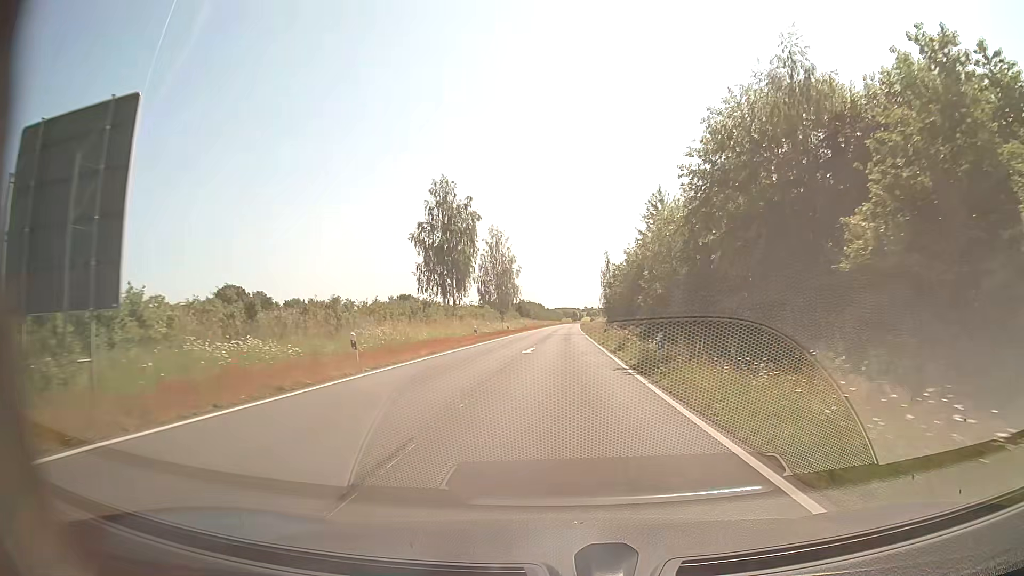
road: secondary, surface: asphalt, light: Day
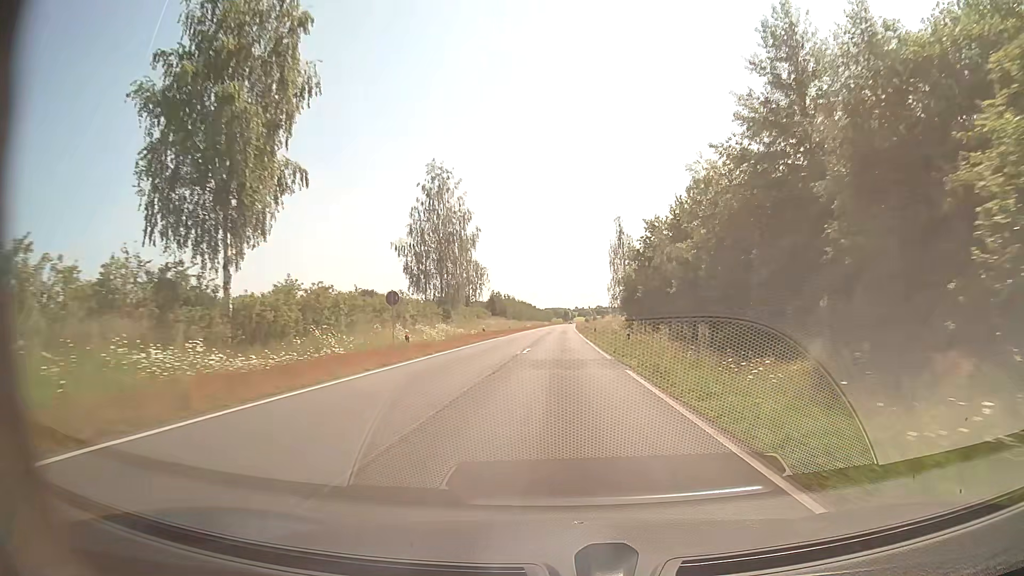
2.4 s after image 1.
(+0.4, +43.2) m; +1°
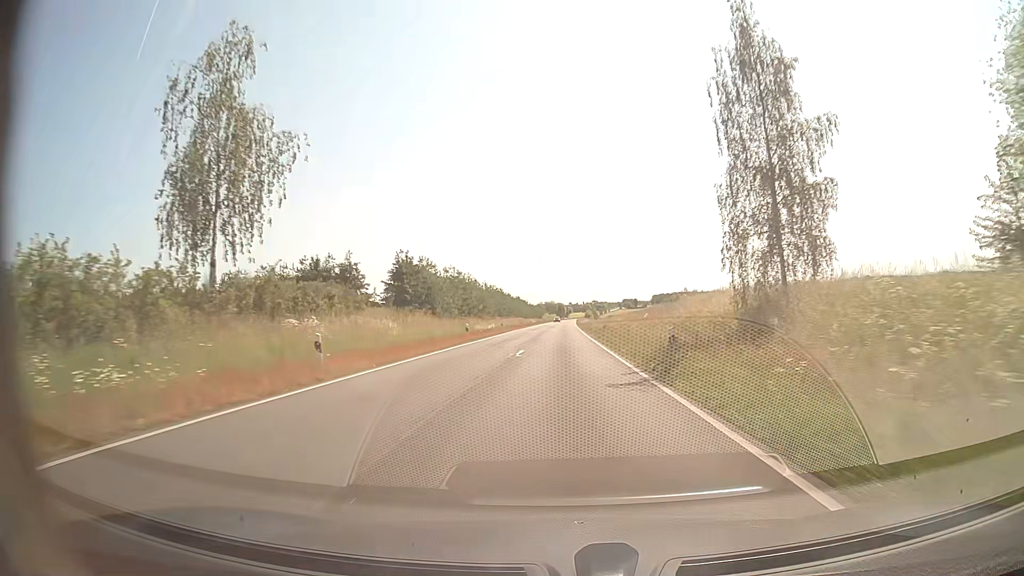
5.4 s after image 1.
(+0.1, +60.3) m; +1°
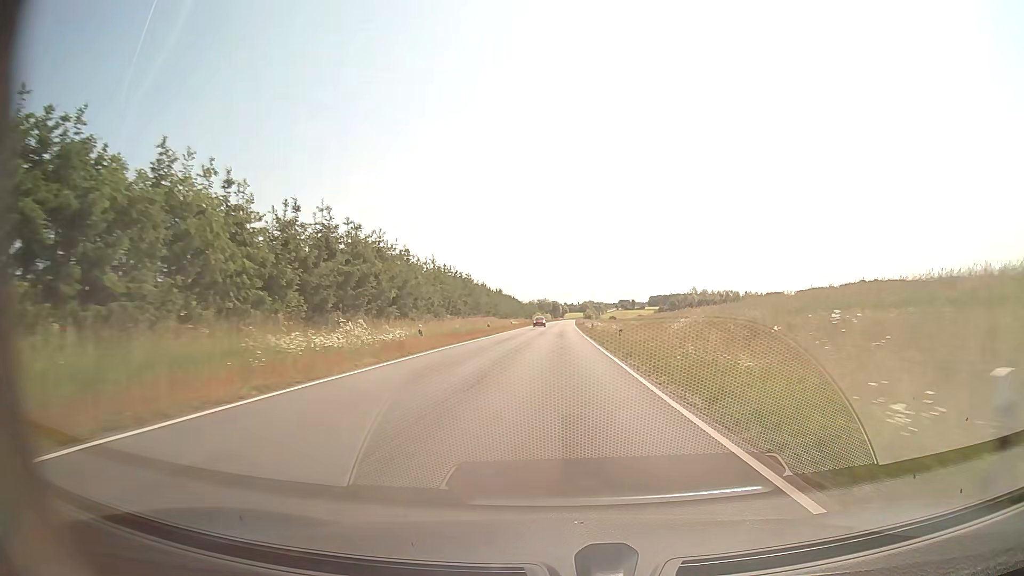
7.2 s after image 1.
(0.0, +37.8) m; 0°
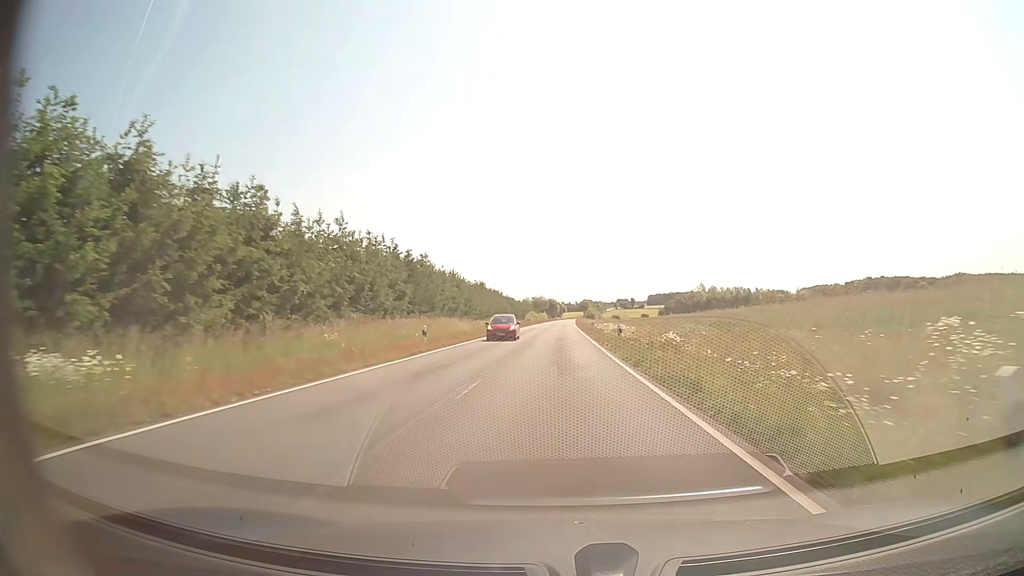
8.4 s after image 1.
(+0.1, +25.2) m; 0°
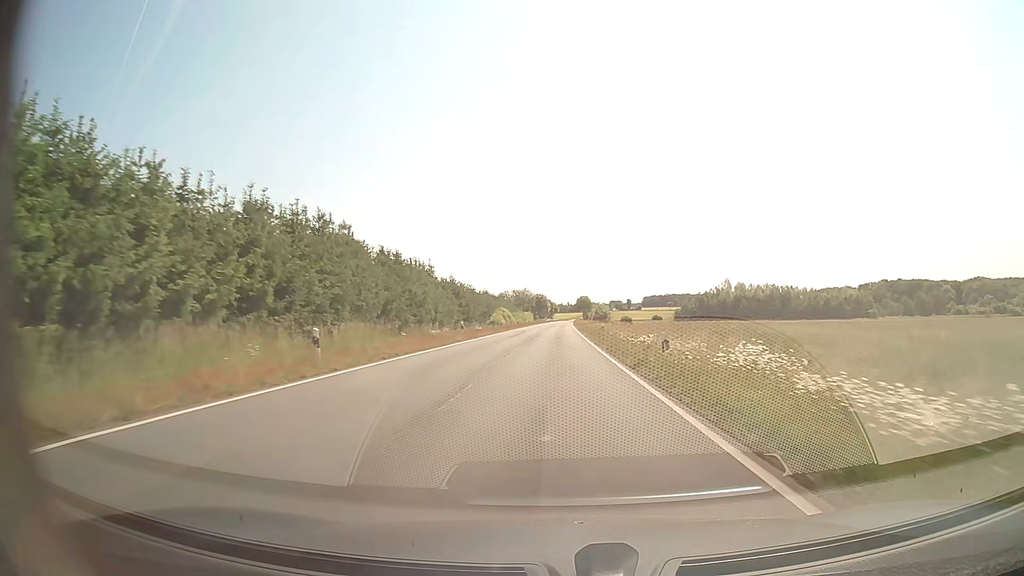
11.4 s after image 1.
(+0.3, +62.8) m; +1°
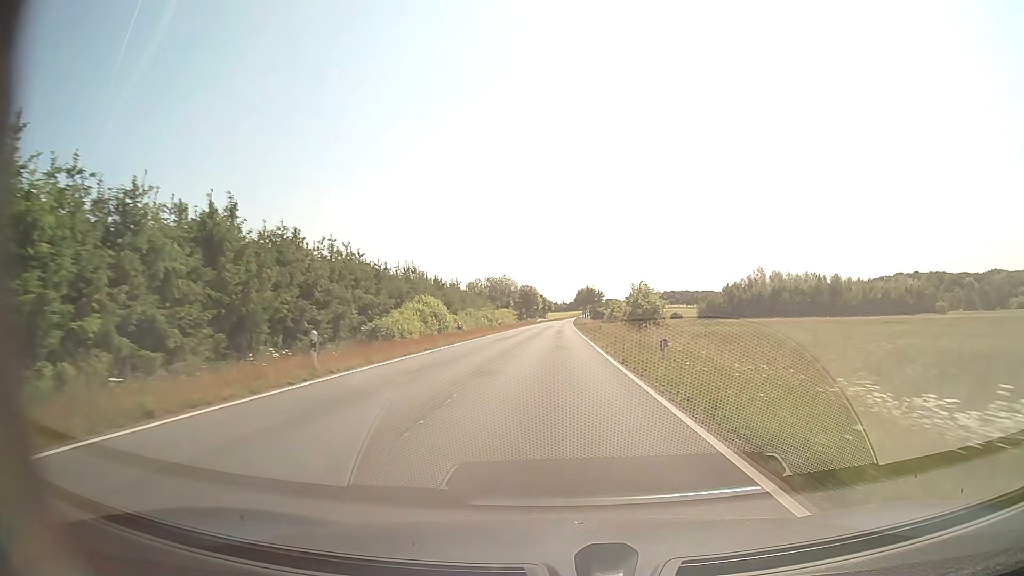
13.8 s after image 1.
(+0.3, +50.6) m; +1°
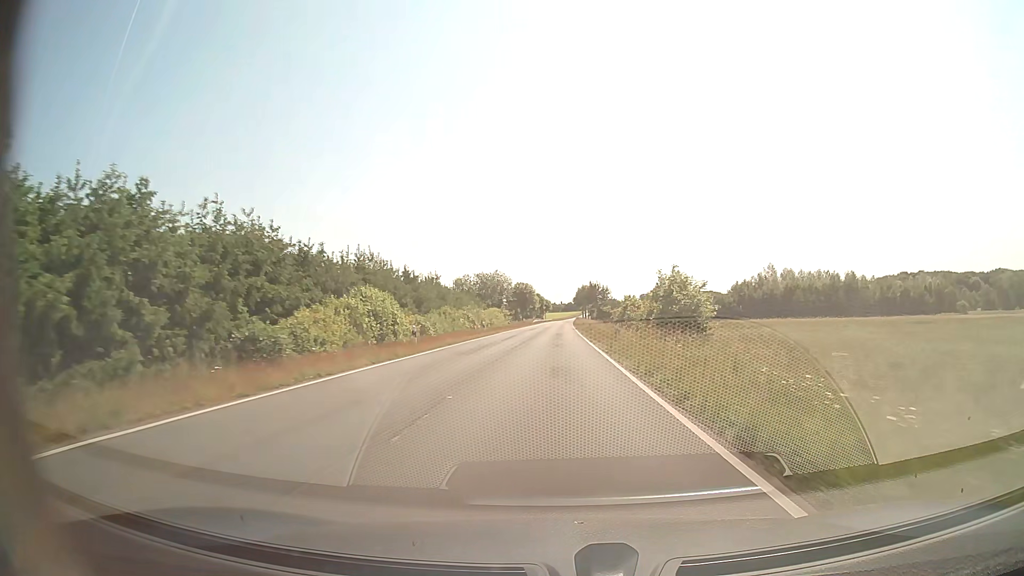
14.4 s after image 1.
(0.0, +12.7) m; 0°
(0, +10) (0, +20) (0, +30) (0, +40) (0, +50) (0, +60) (0, +70) (0, +80) (0, +90) (+1, +100) m
